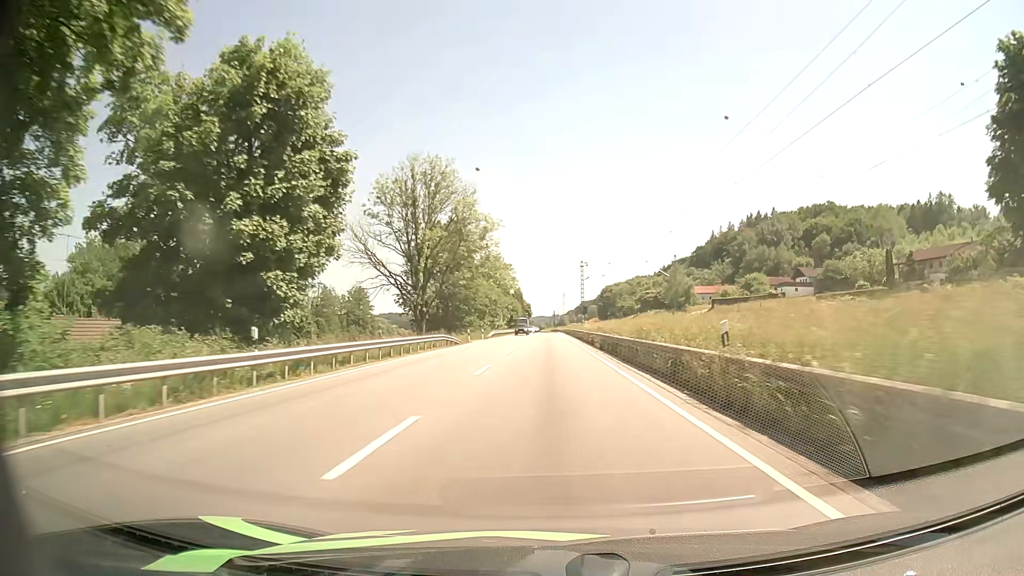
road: primary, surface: asphalt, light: Day
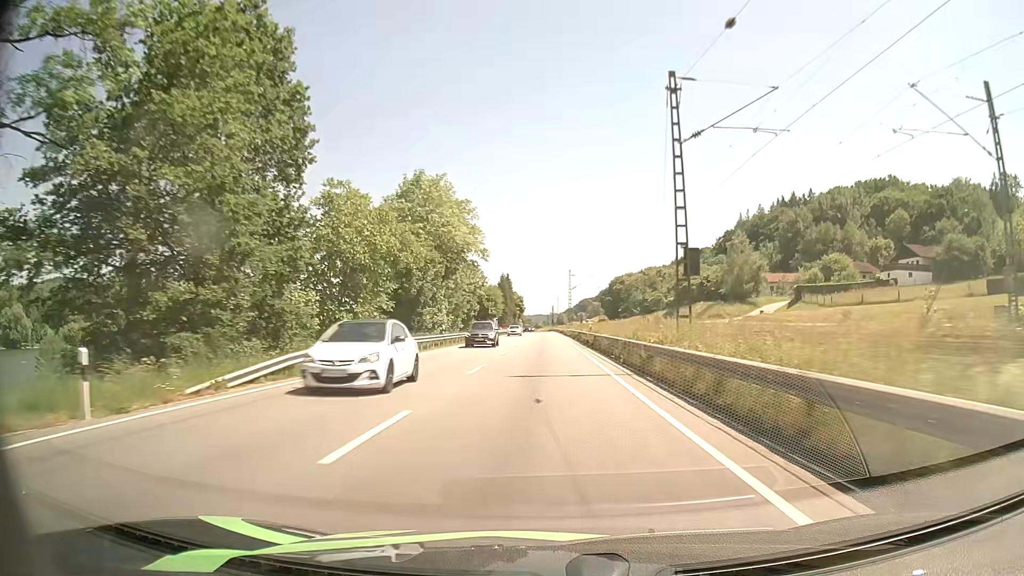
(+0.4, +60.8) m; 0°
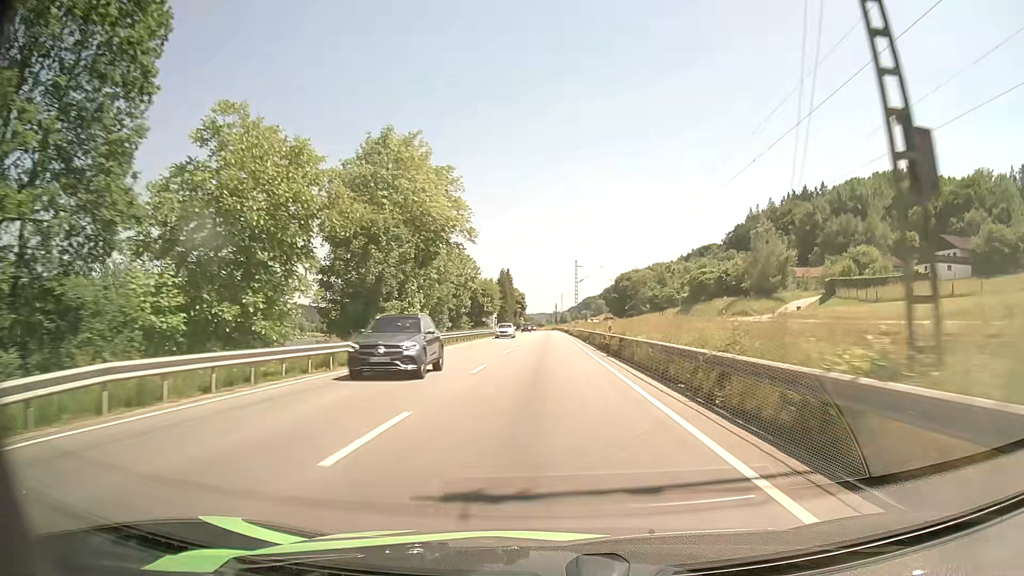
(0.0, +12.4) m; 0°
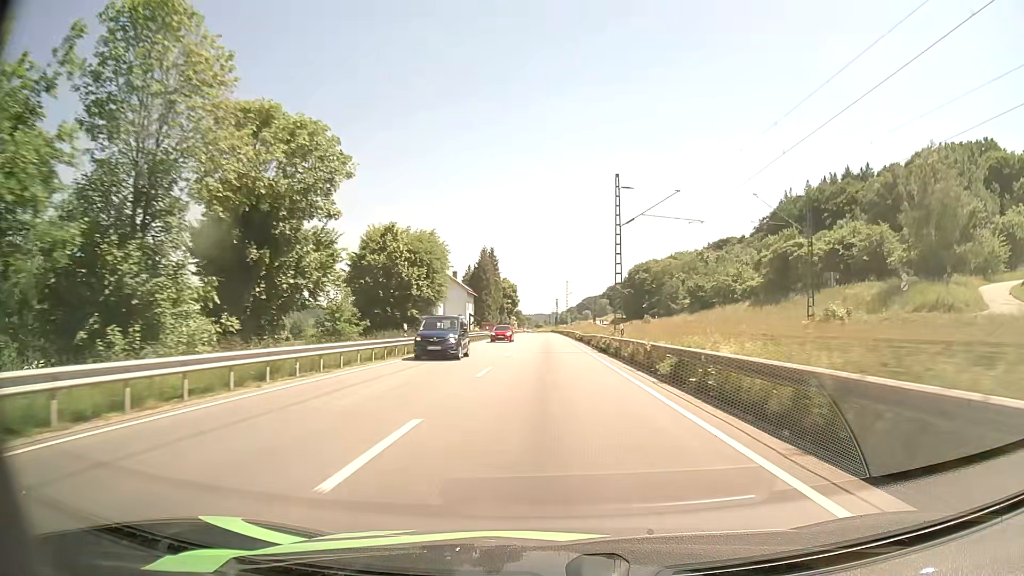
(-0.3, +49.9) m; 0°
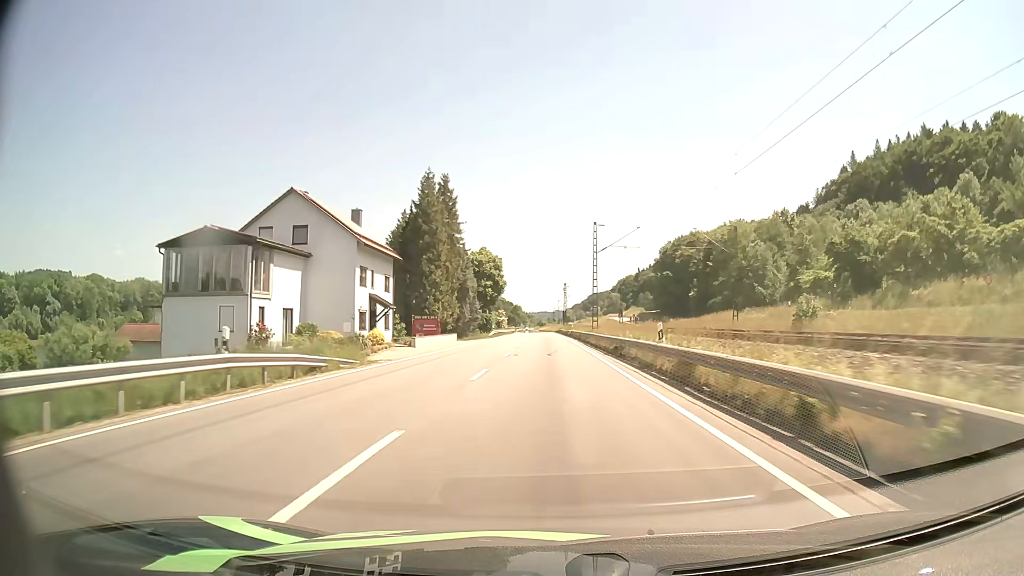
(+0.2, +62.5) m; 0°
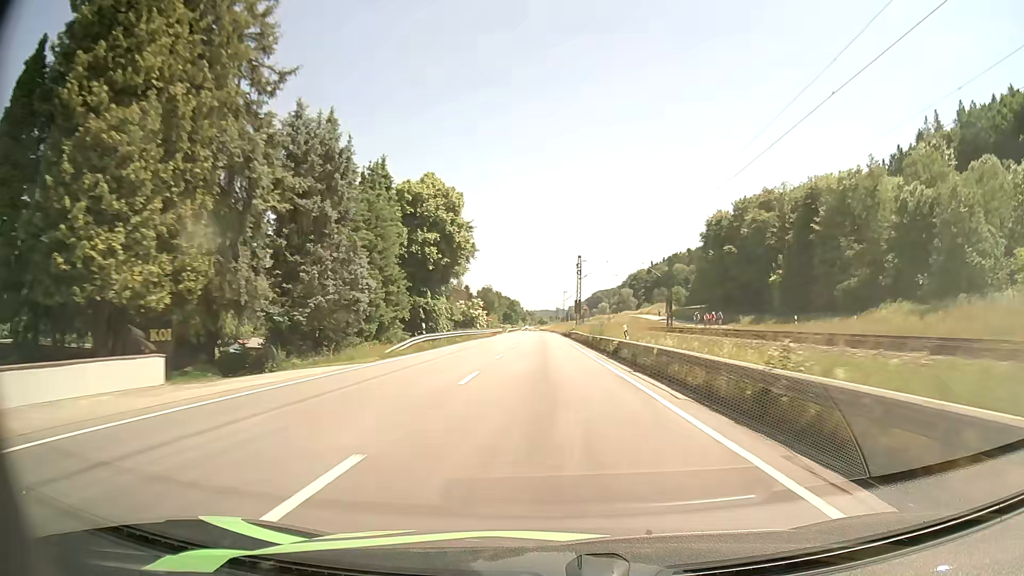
(0.0, +50.7) m; 0°
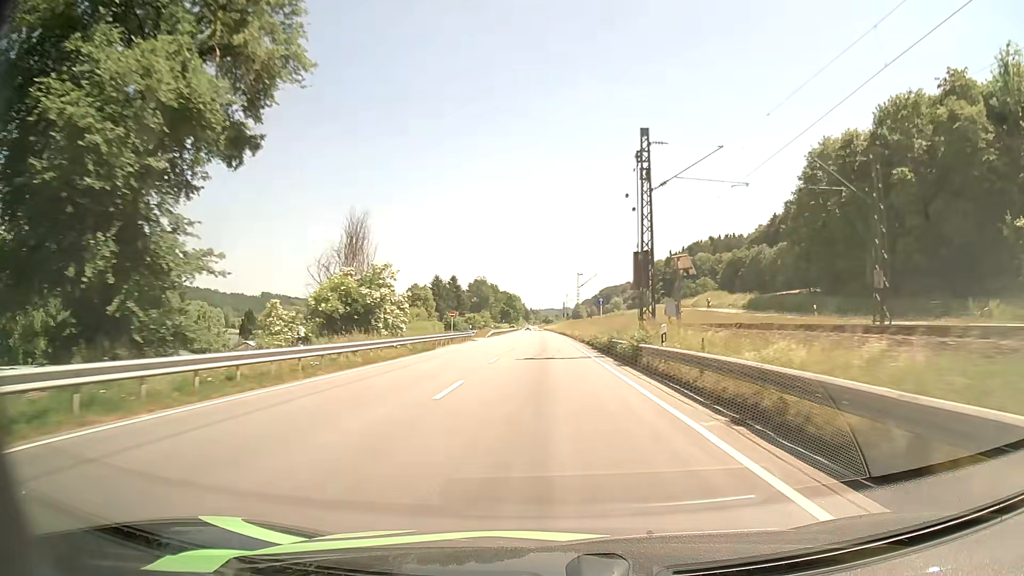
(-0.2, +52.0) m; -1°
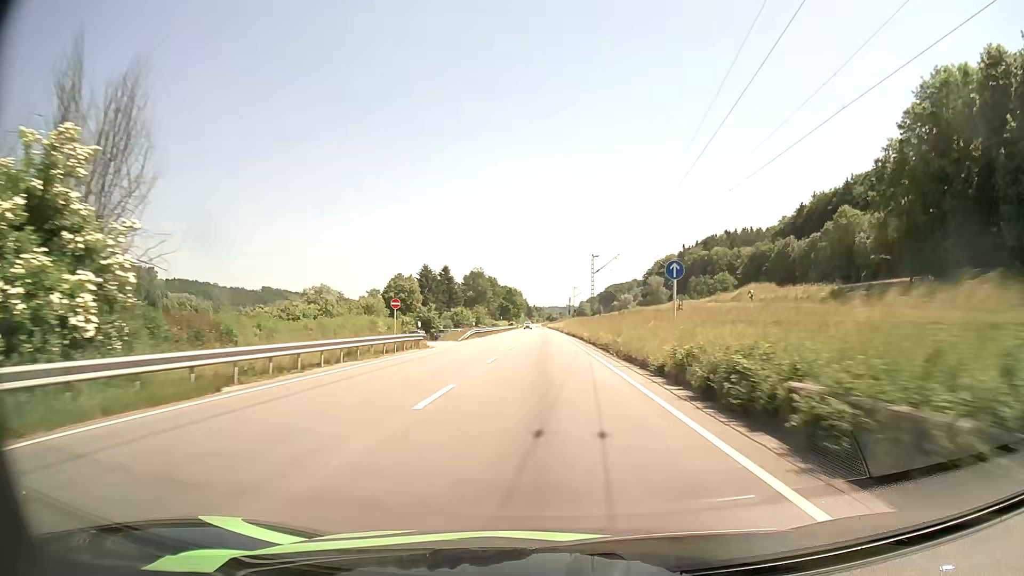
(0.0, +26.3) m; 0°
(0, +10) (0, +20) (0, +30) (0, +40) (0, +50) (0, +60) (0, +70) (0, +80) (0, +90) (0, +100) m
